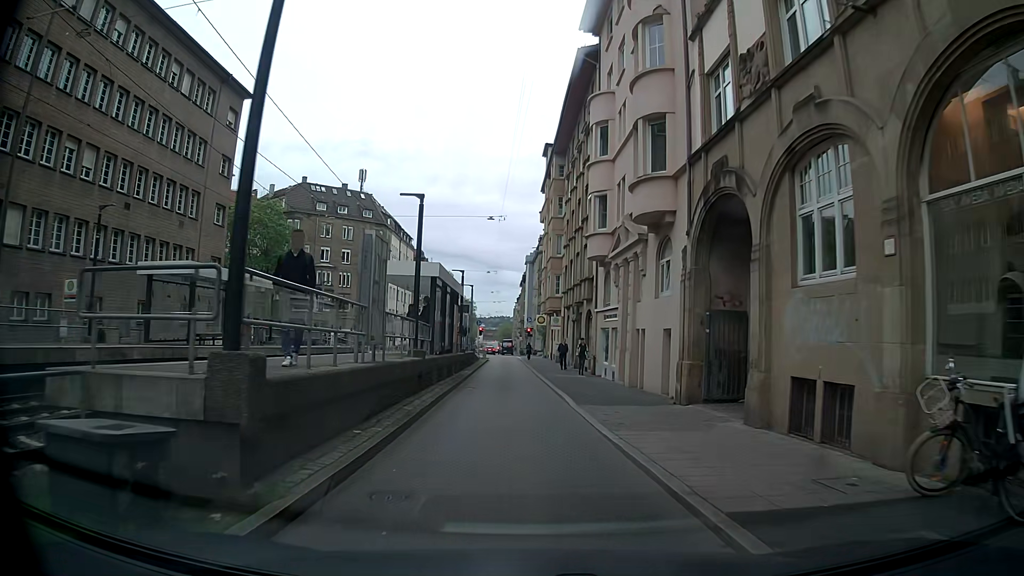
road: tertiary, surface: asphalt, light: Day
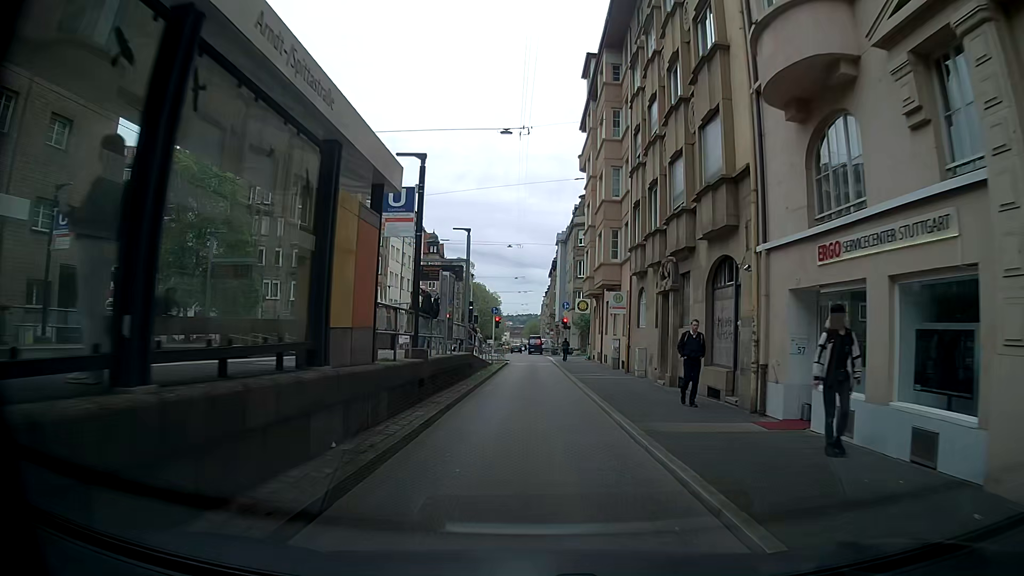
(-0.3, +20.5) m; -2°
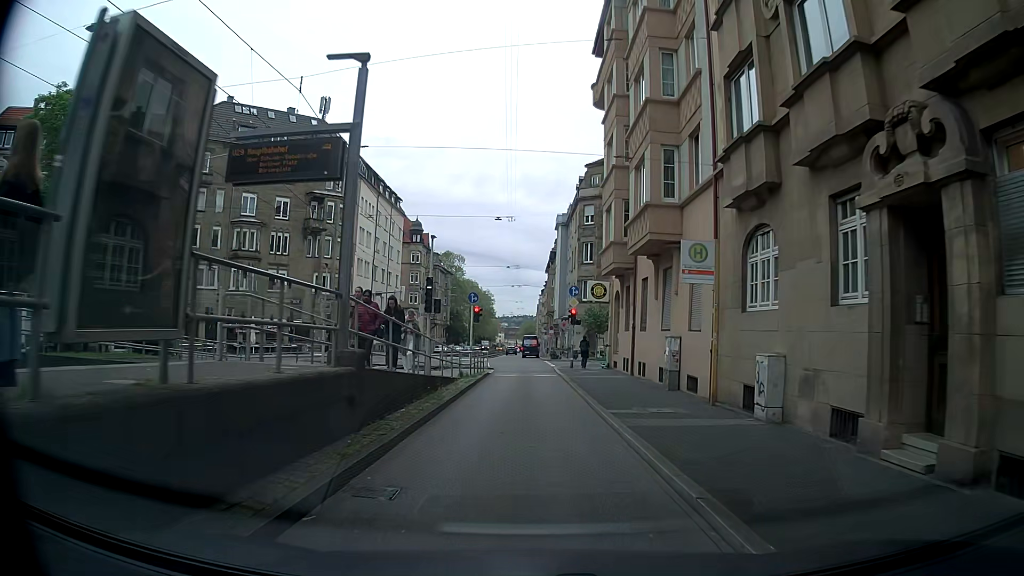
(+0.2, +14.6) m; +1°
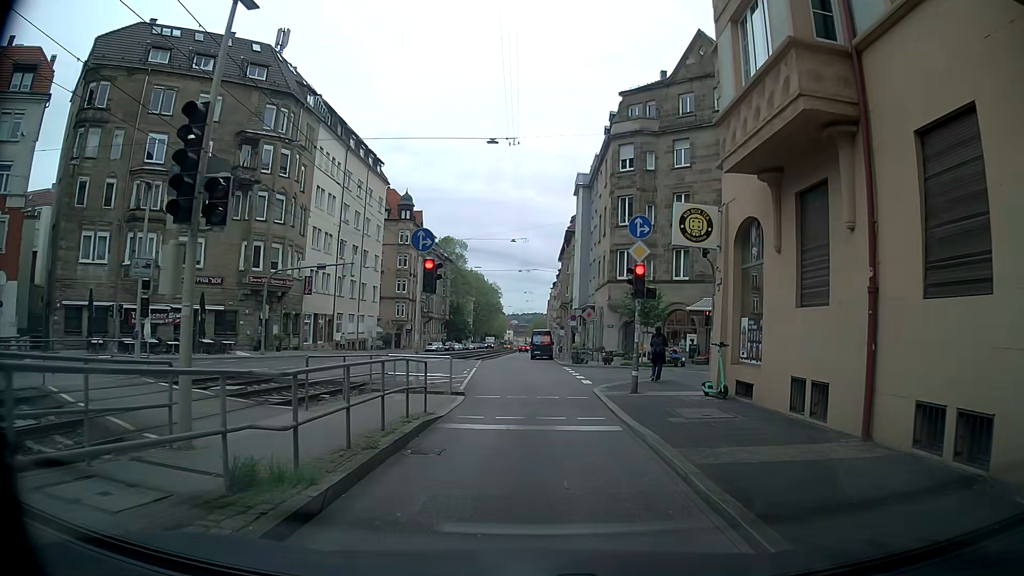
(-0.3, +18.6) m; 0°
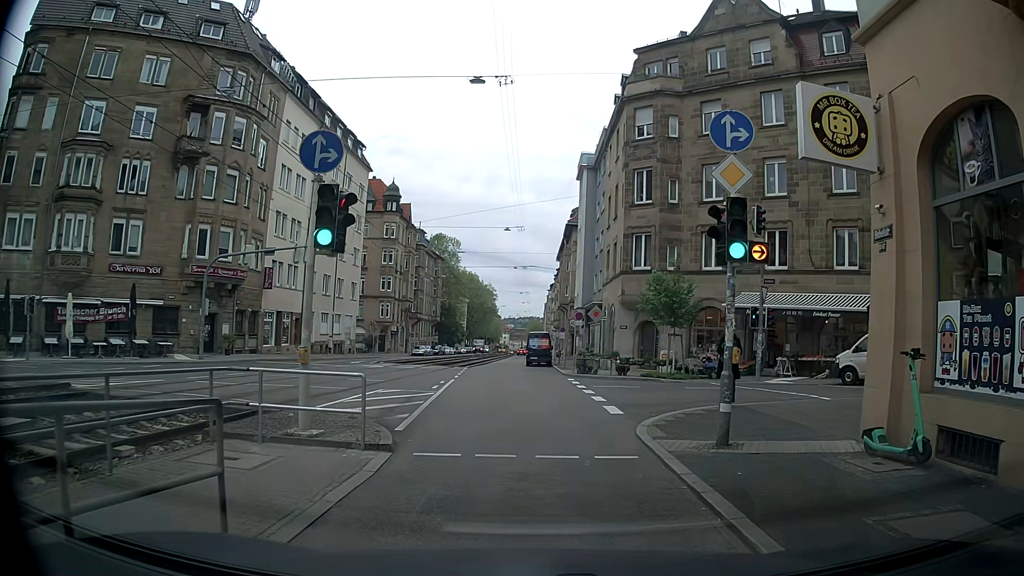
(-0.1, +7.8) m; -1°
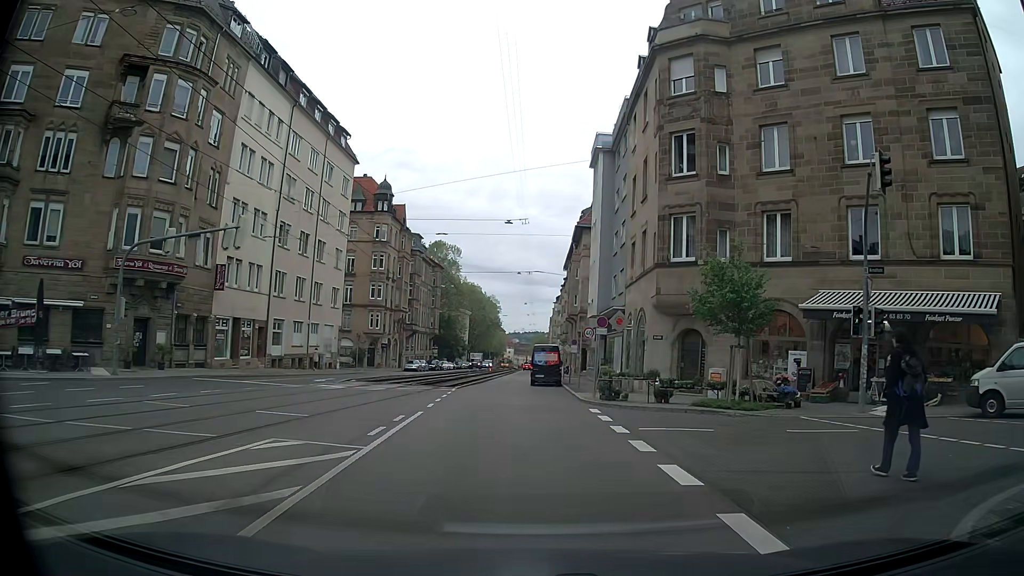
(+0.1, +9.2) m; +1°
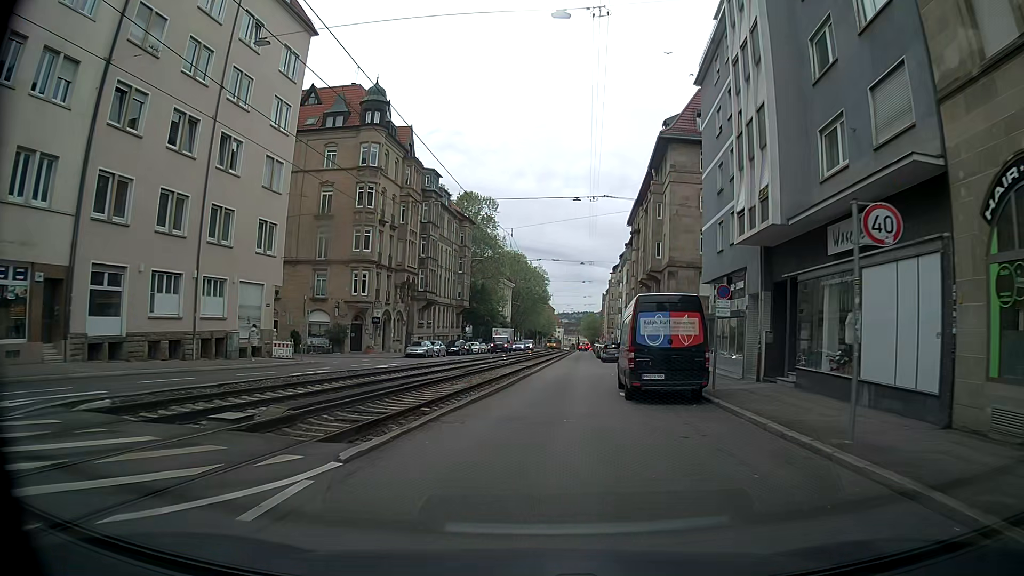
(-1.3, +26.9) m; -5°
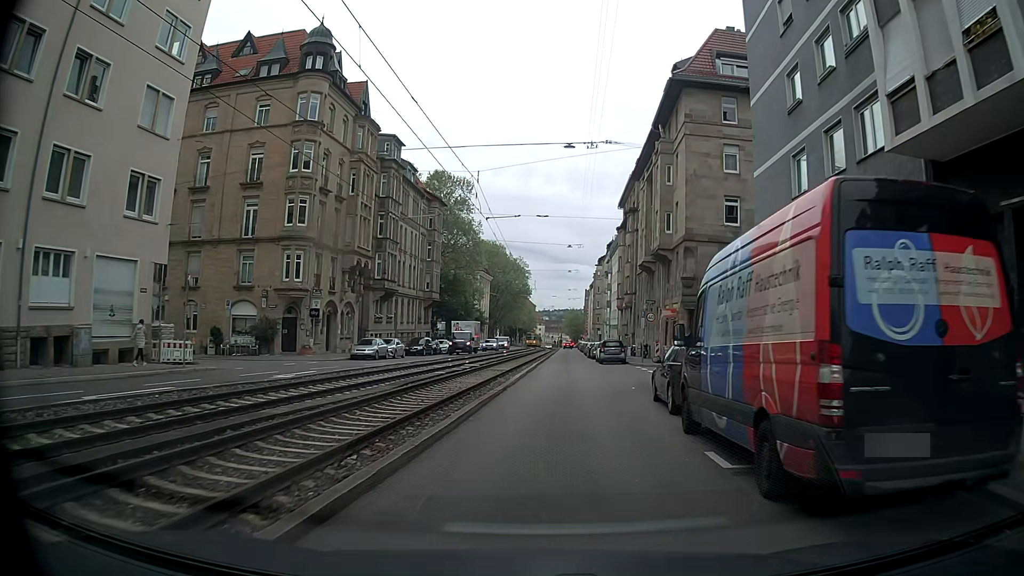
(+0.1, +11.5) m; -1°
(+1, +10) (+2, +20) (+3, +30) (+4, +40) (+4, +50) (+5, +60) (+6, +70) (+7, +80) (+8, +90) (+9, +100) m
